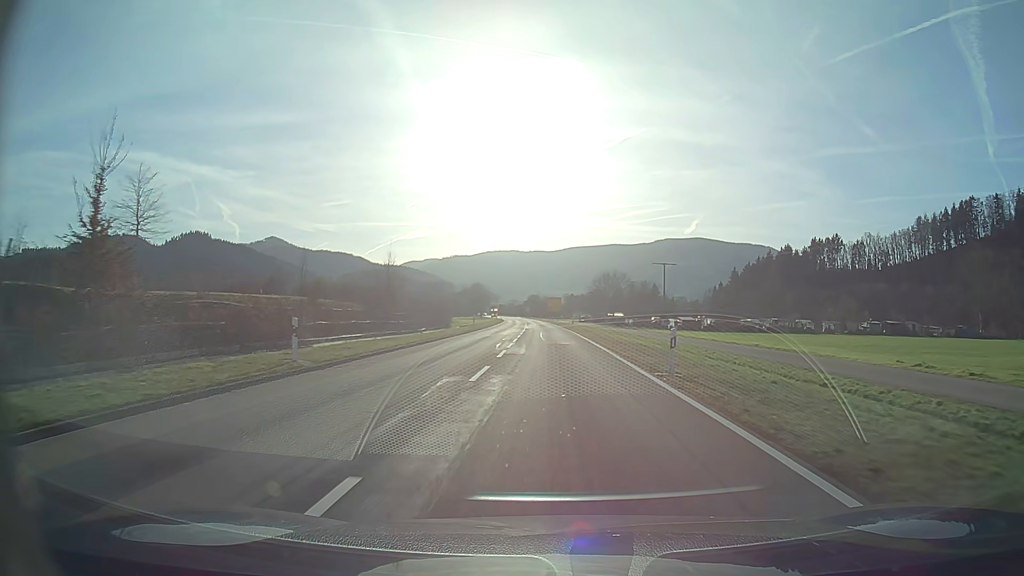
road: secondary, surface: asphalt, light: Day
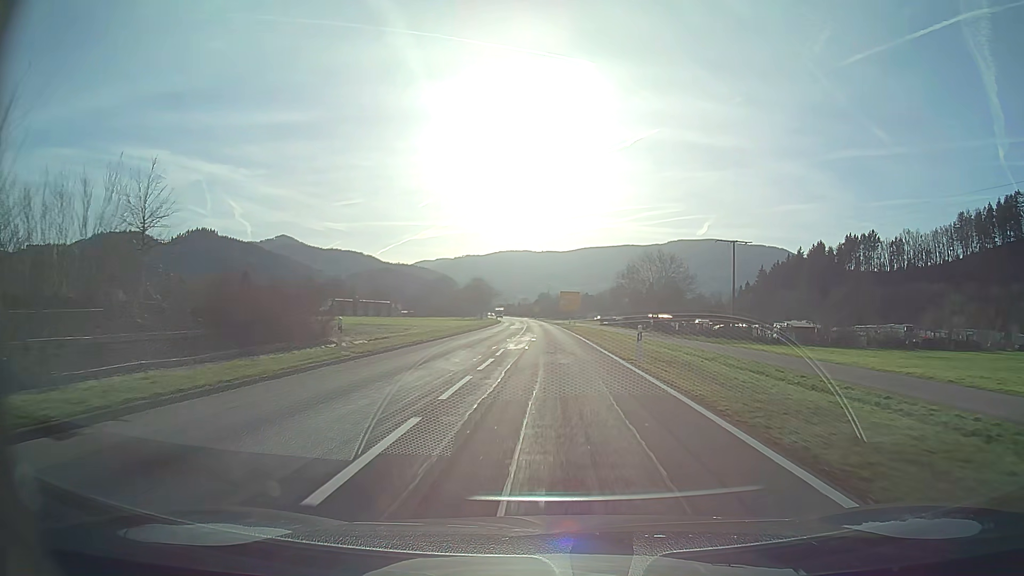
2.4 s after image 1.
(-0.4, +41.2) m; -1°
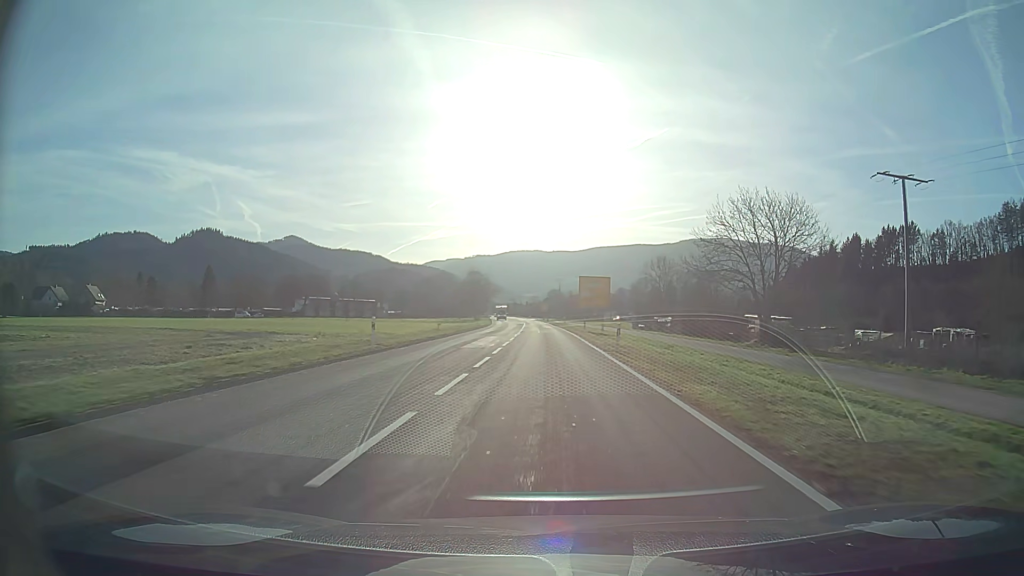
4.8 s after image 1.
(-0.3, +41.5) m; -1°
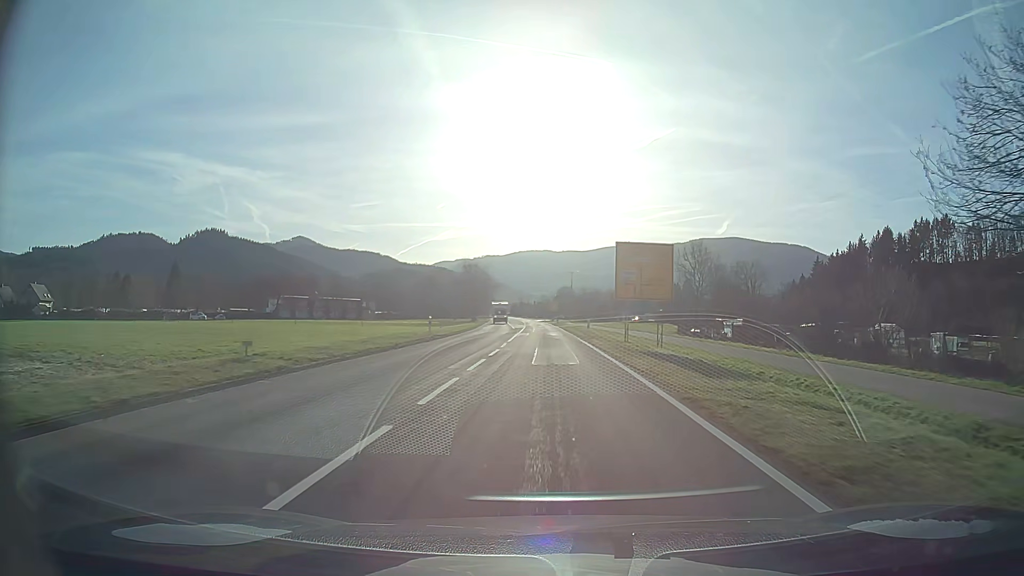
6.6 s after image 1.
(-0.2, +31.2) m; -1°
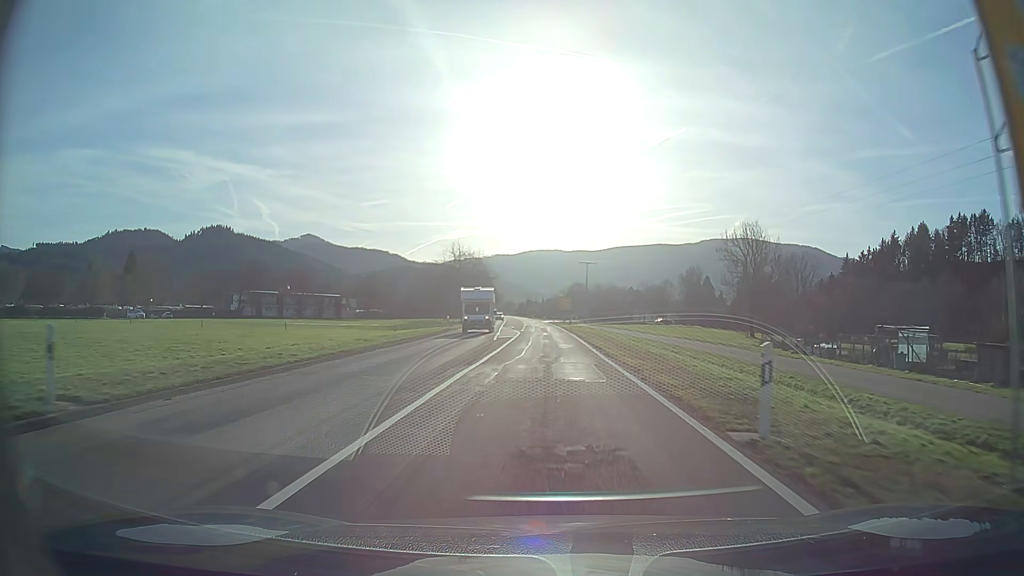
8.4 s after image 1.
(-0.2, +31.2) m; -1°
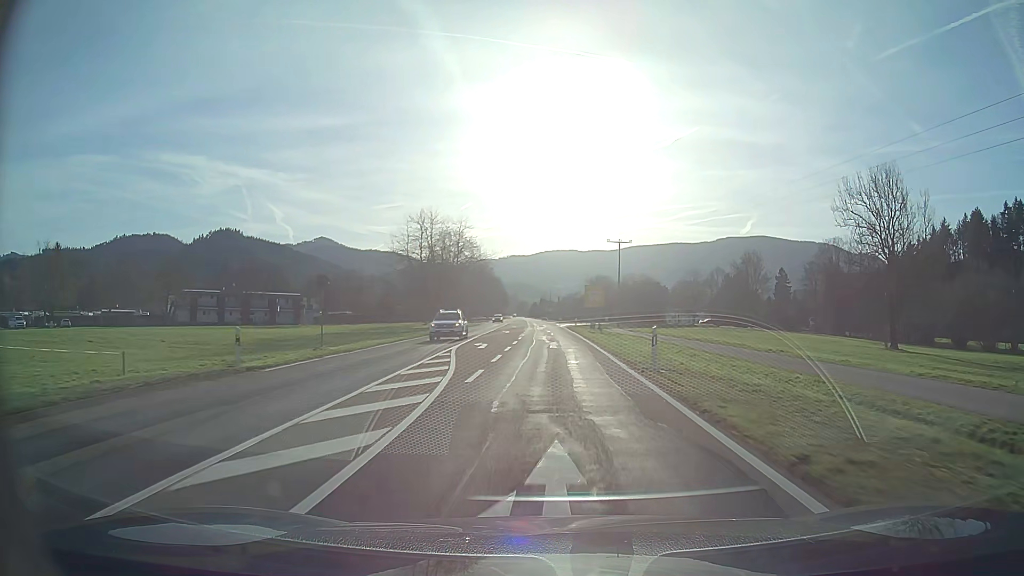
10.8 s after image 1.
(-0.4, +41.6) m; -1°
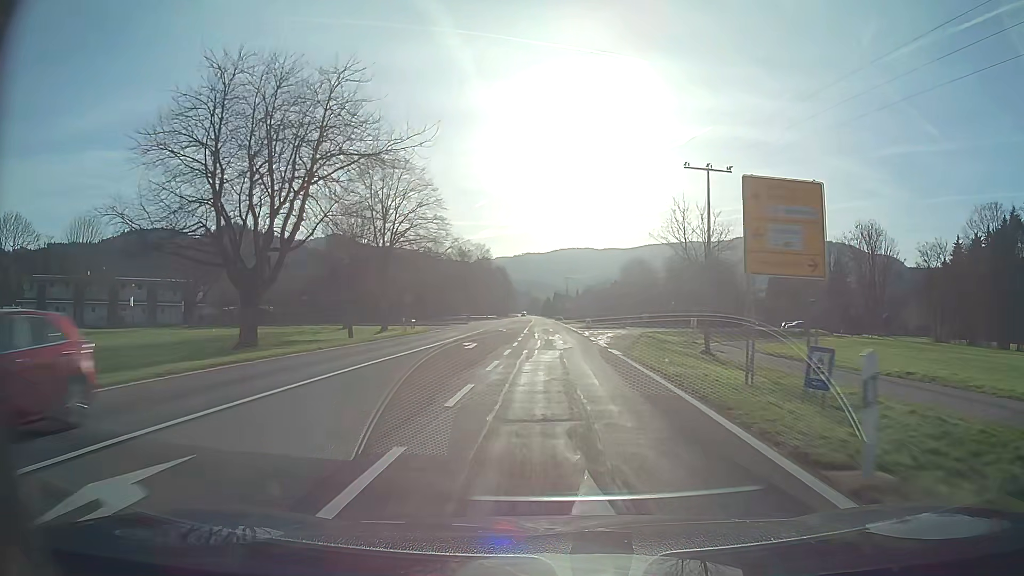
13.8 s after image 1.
(-0.6, +52.0) m; -1°
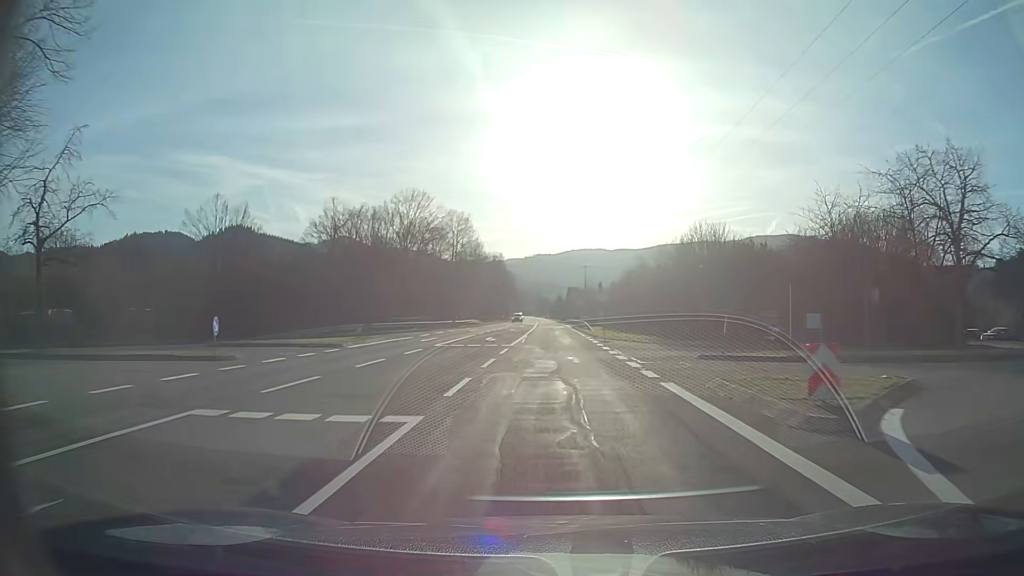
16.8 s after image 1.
(-0.3, +52.1) m; -1°
(0, +10) (0, +20) (0, +30) (0, +40) (0, +50) (0, +60) (-1, +70) (-1, +80) (-1, +90) (-2, +100) m
